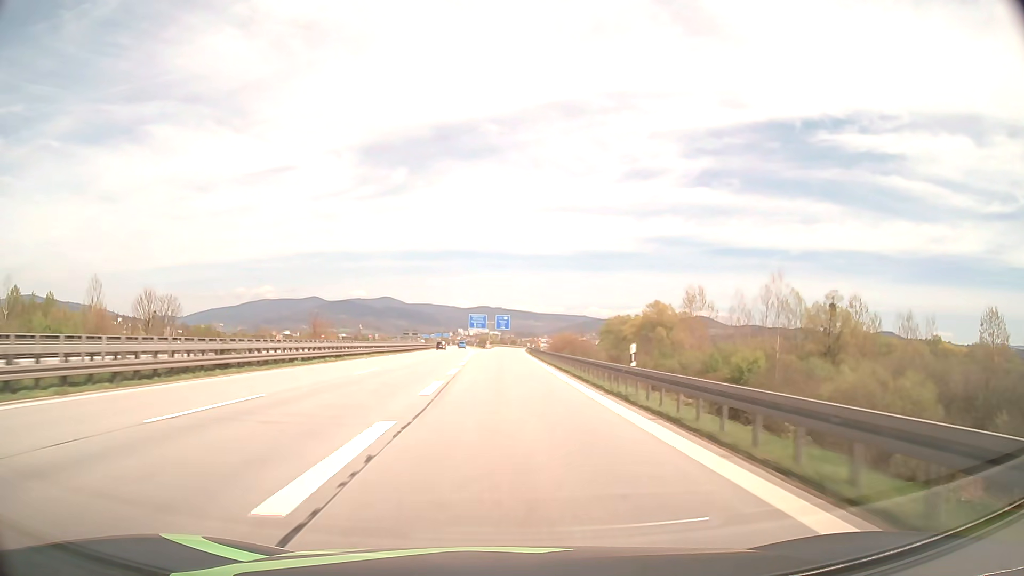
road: motorway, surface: asphalt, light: Day
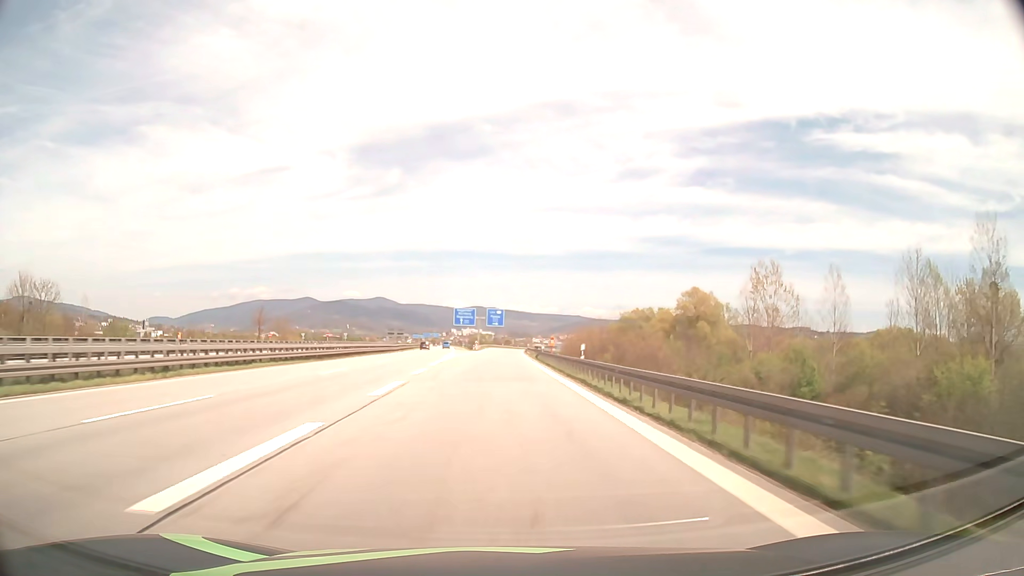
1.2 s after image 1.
(+0.1, +36.2) m; 0°
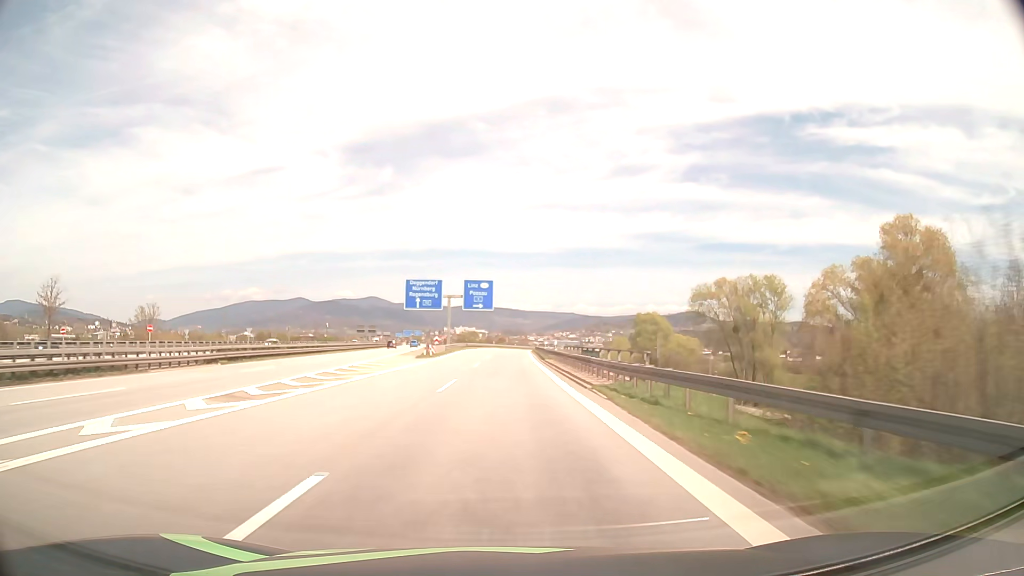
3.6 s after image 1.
(+0.5, +69.2) m; +1°
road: motorway_link
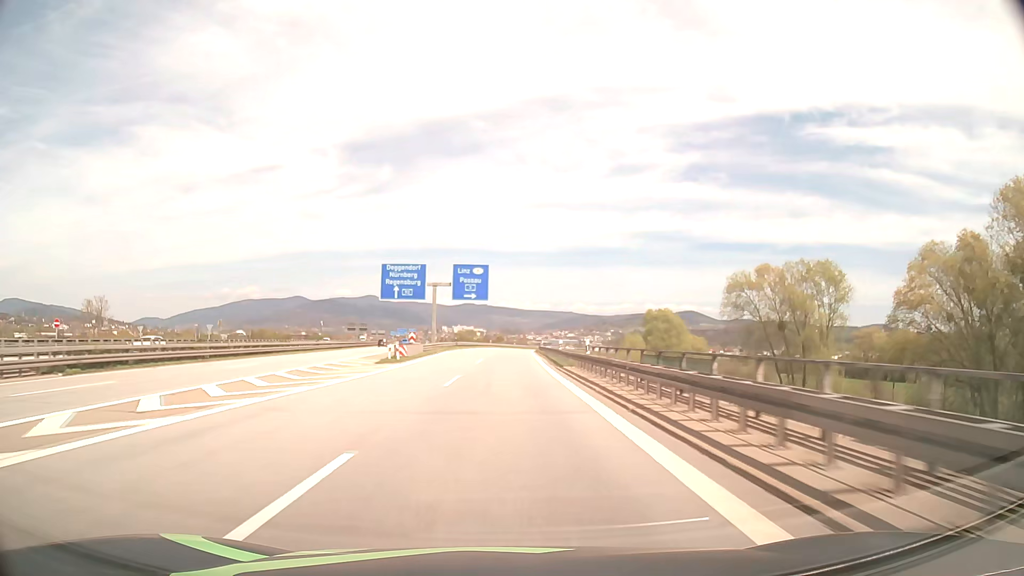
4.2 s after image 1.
(0.0, +16.7) m; 0°
(0, +10) (0, +20) (0, +30) (0, +40) (0, +50) (+1, +60) (+1, +70) (+1, +80) (+2, +90) (+2, +100) m
